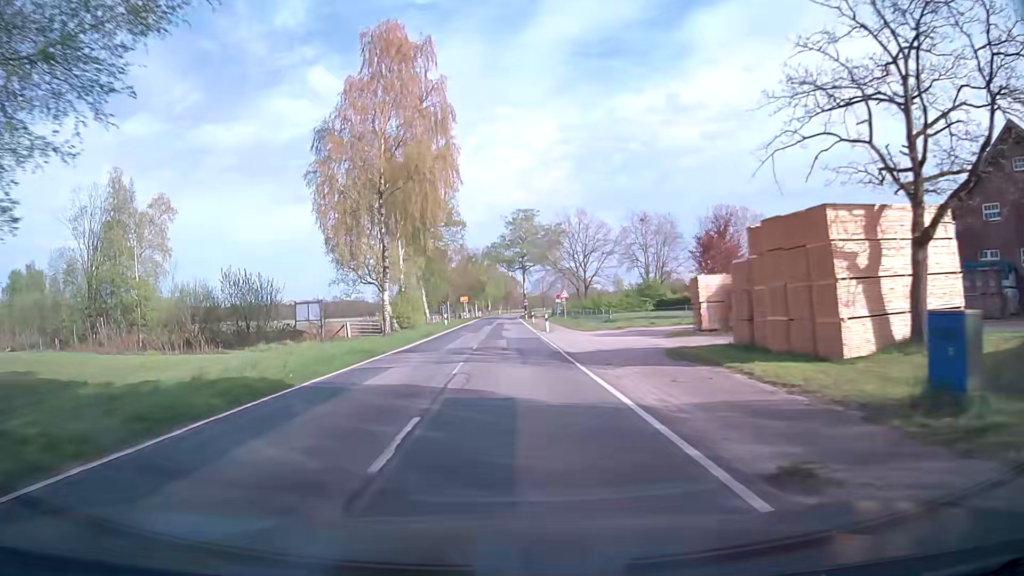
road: secondary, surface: asphalt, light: Day
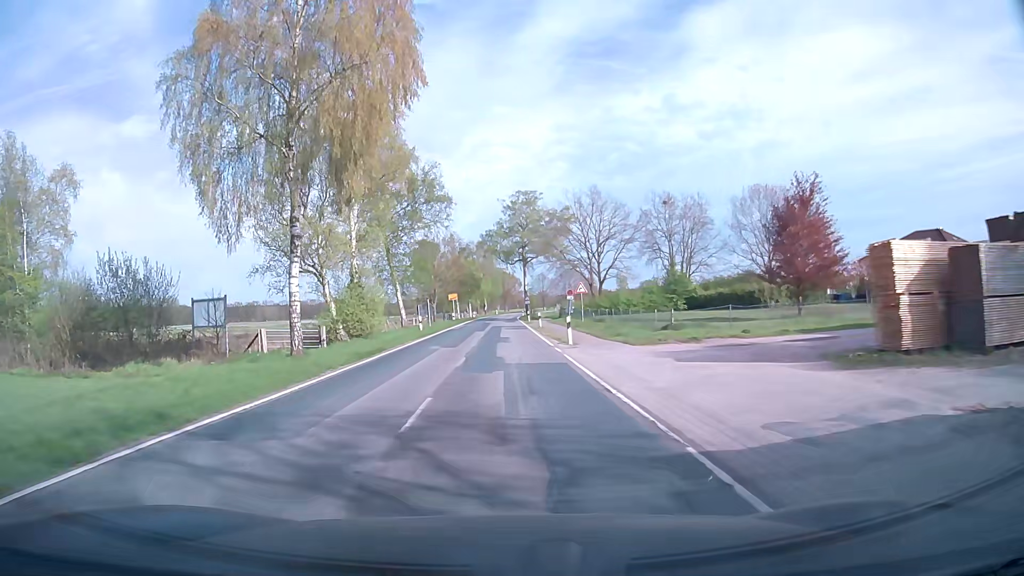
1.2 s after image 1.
(+0.1, +15.6) m; 0°
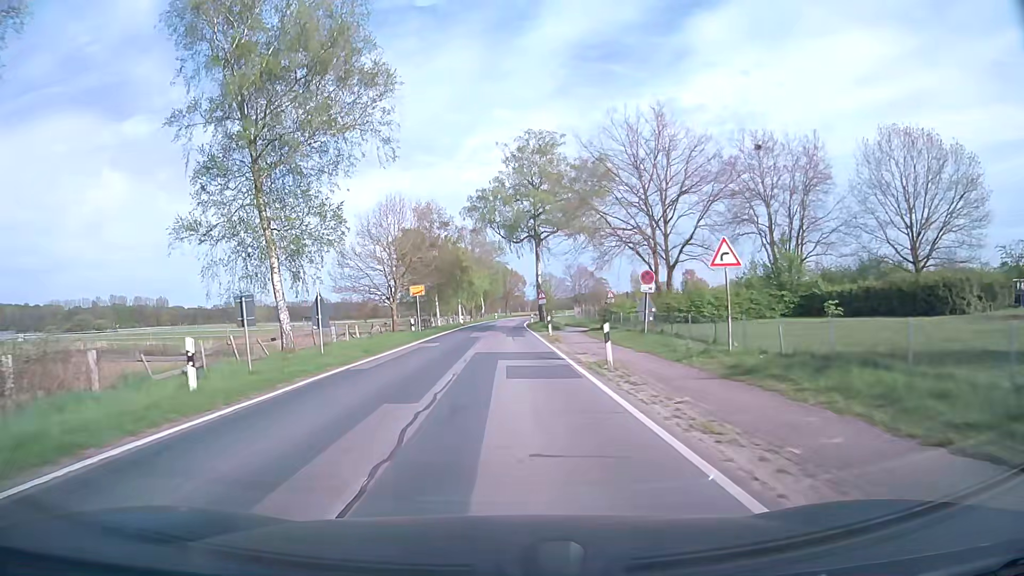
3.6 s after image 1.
(0.0, +30.9) m; -1°
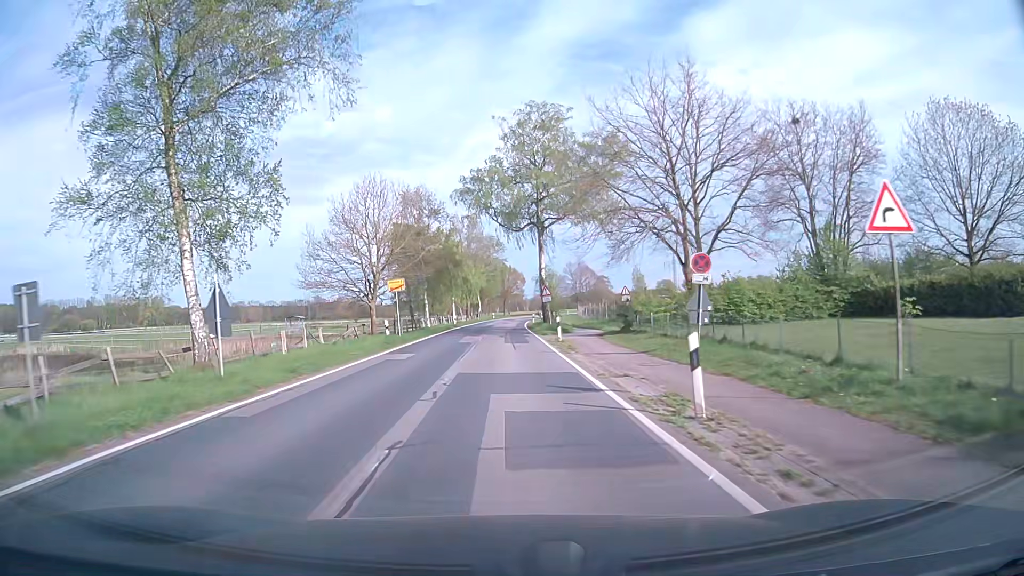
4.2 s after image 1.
(+0.1, +7.7) m; 0°
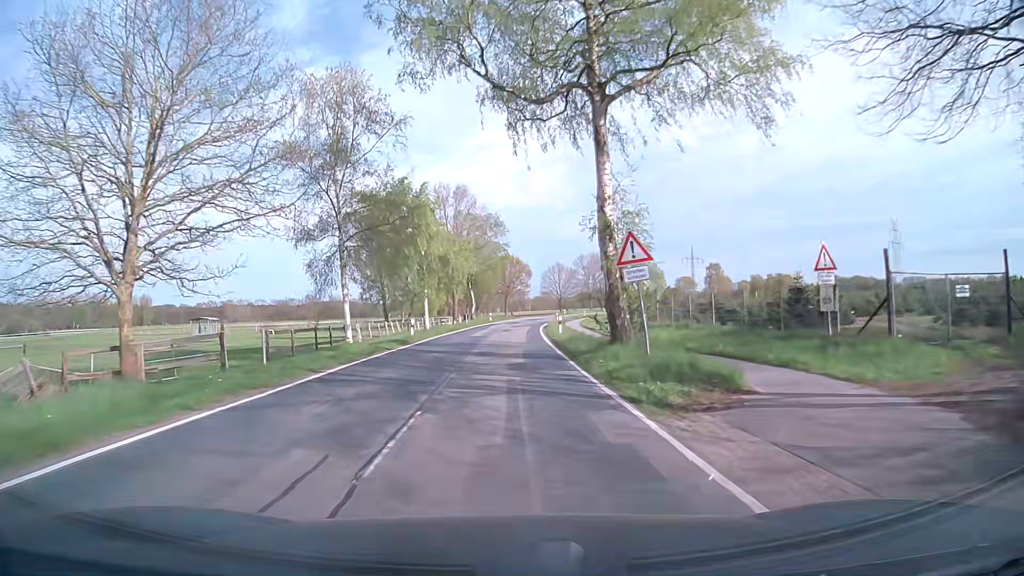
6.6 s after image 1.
(+0.1, +30.3) m; 0°
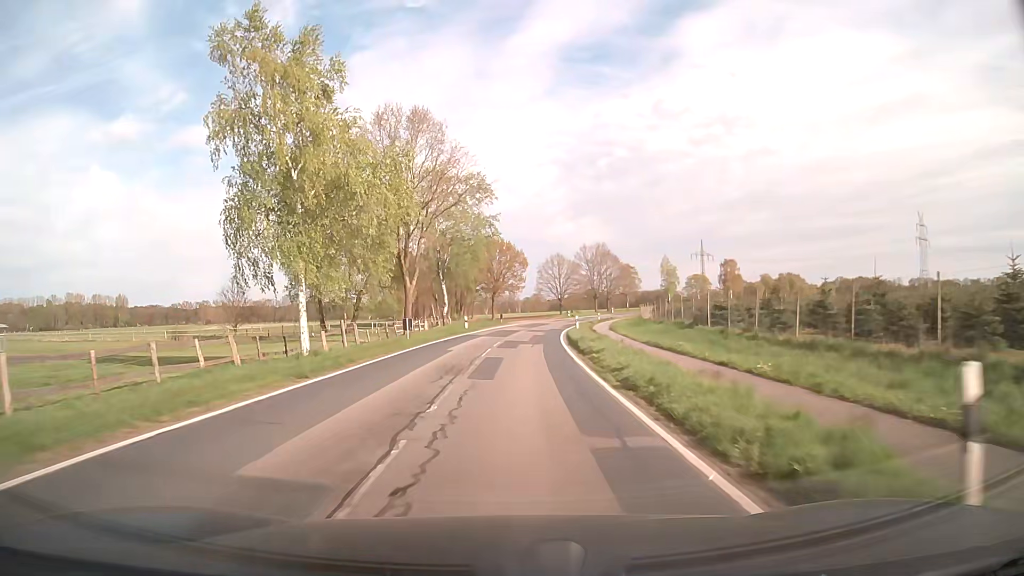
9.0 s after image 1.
(+0.4, +31.3) m; +1°
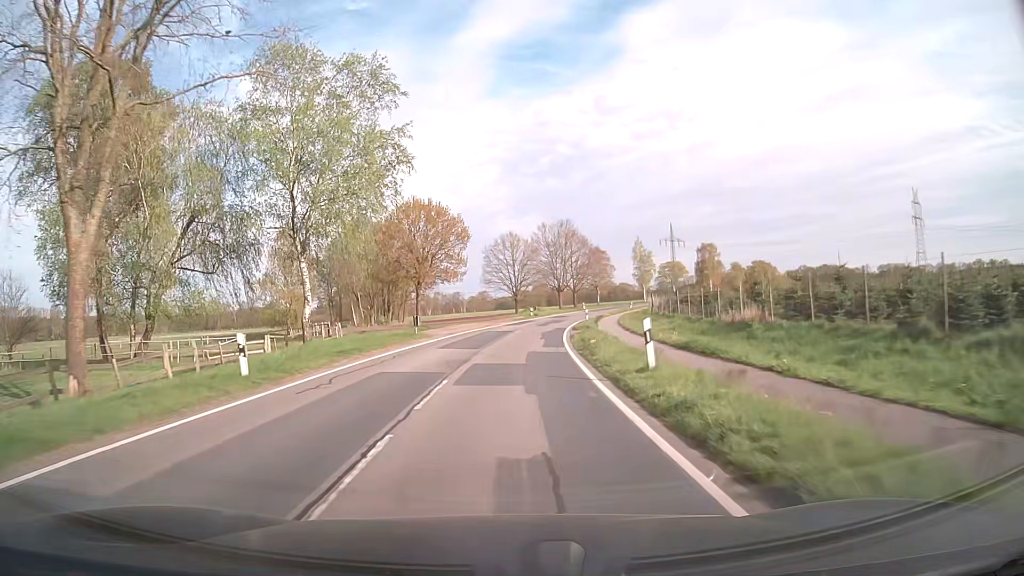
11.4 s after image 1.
(+1.2, +34.8) m; +4°
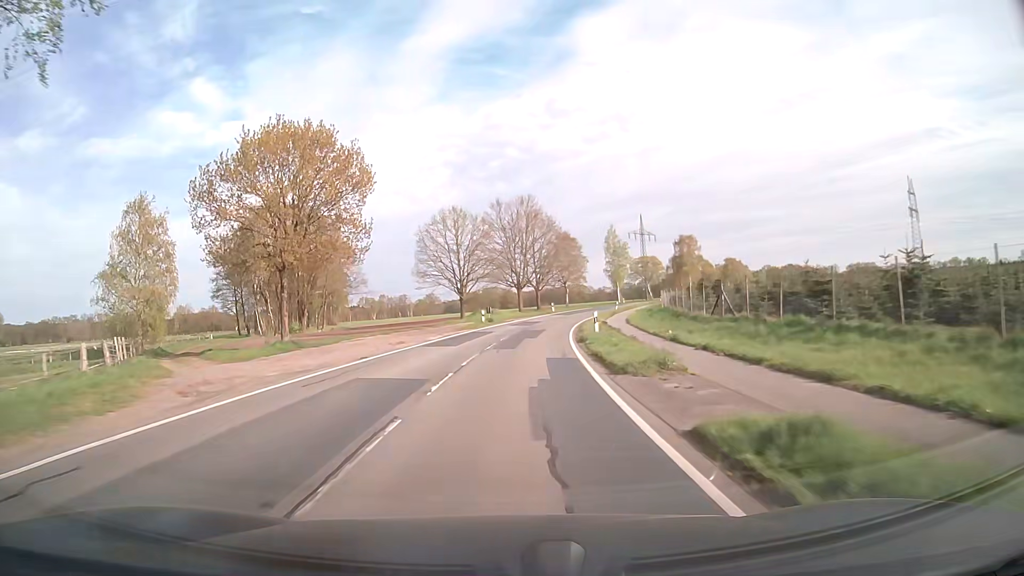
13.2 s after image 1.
(+0.9, +28.3) m; +4°
